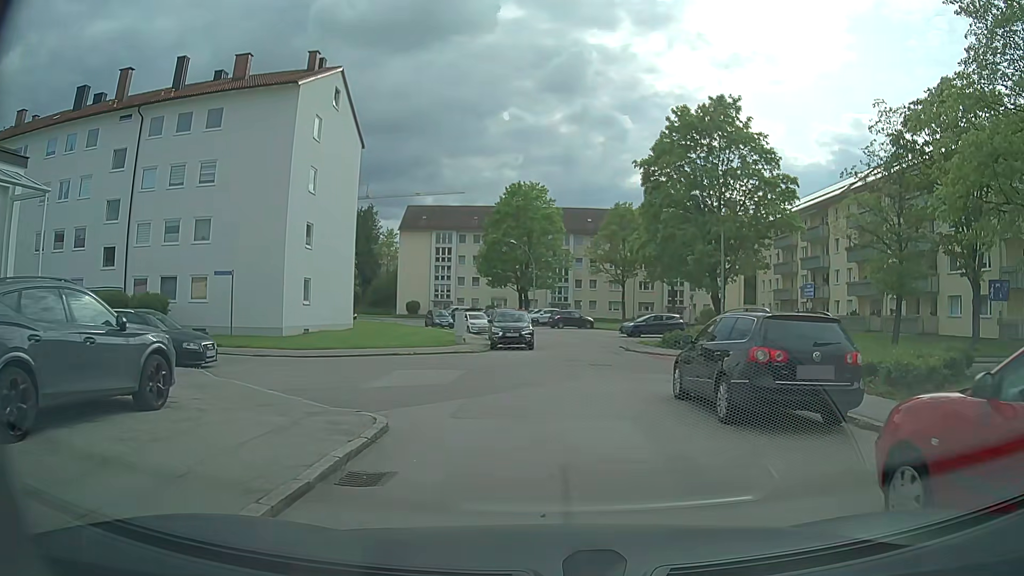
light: Day
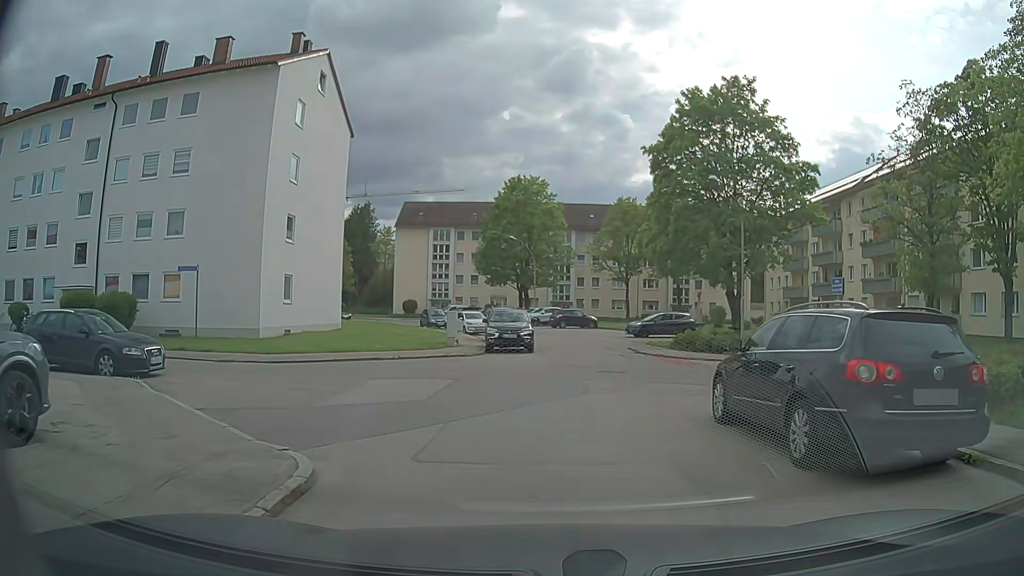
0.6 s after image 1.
(0.0, +2.7) m; -1°
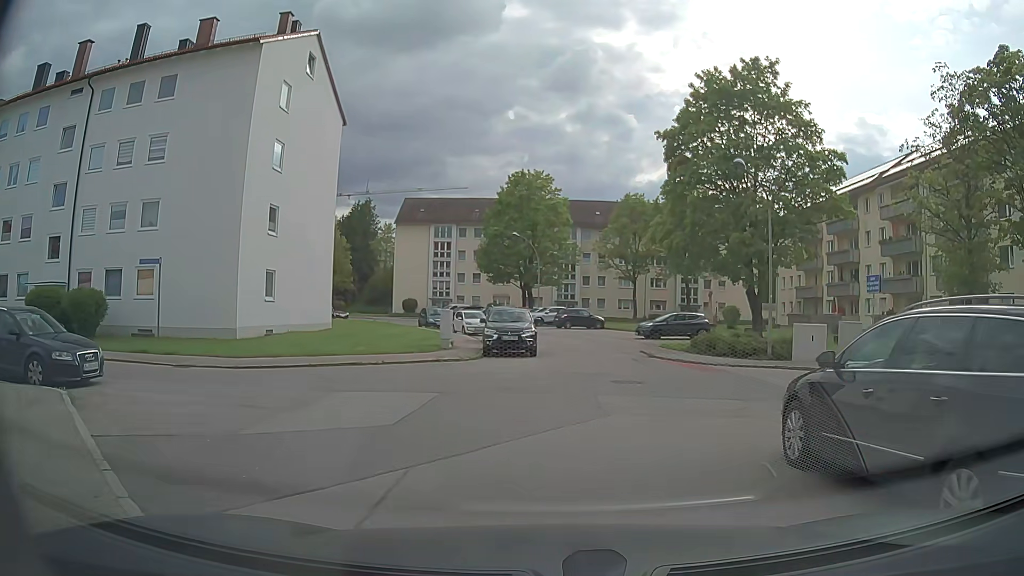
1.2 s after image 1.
(0.0, +2.6) m; -1°
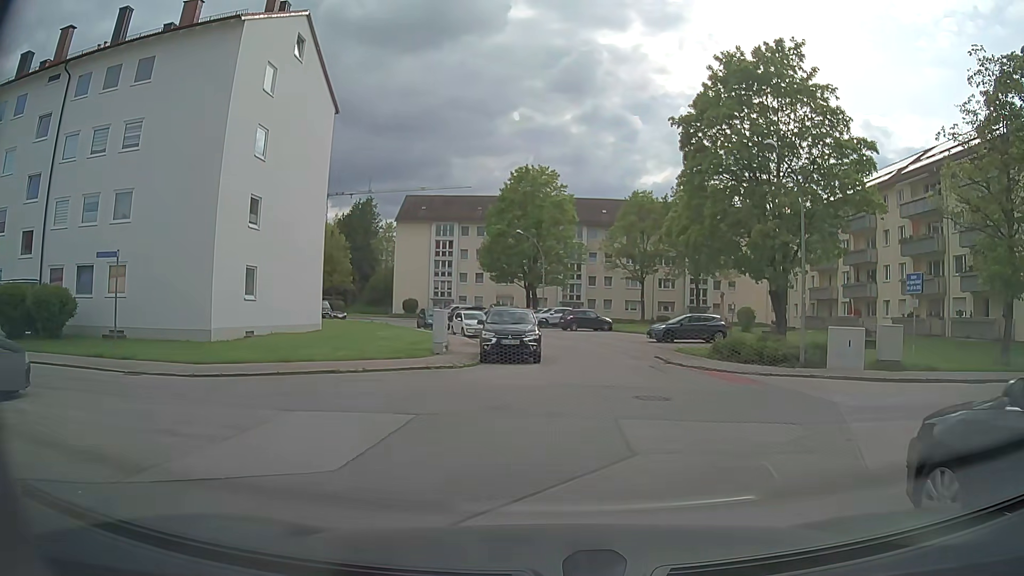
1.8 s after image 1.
(0.0, +2.5) m; 0°
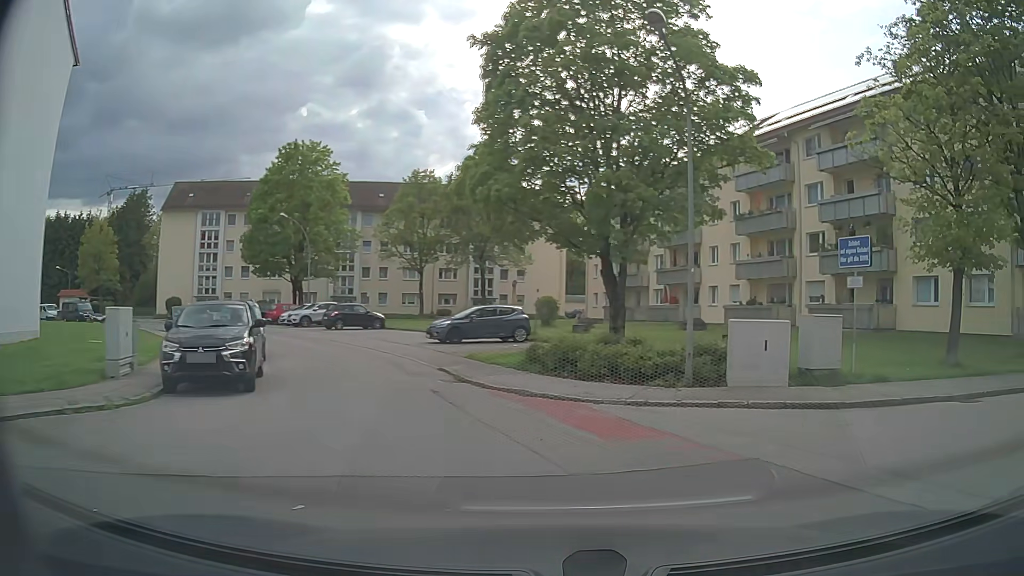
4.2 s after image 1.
(+0.6, +7.9) m; +18°
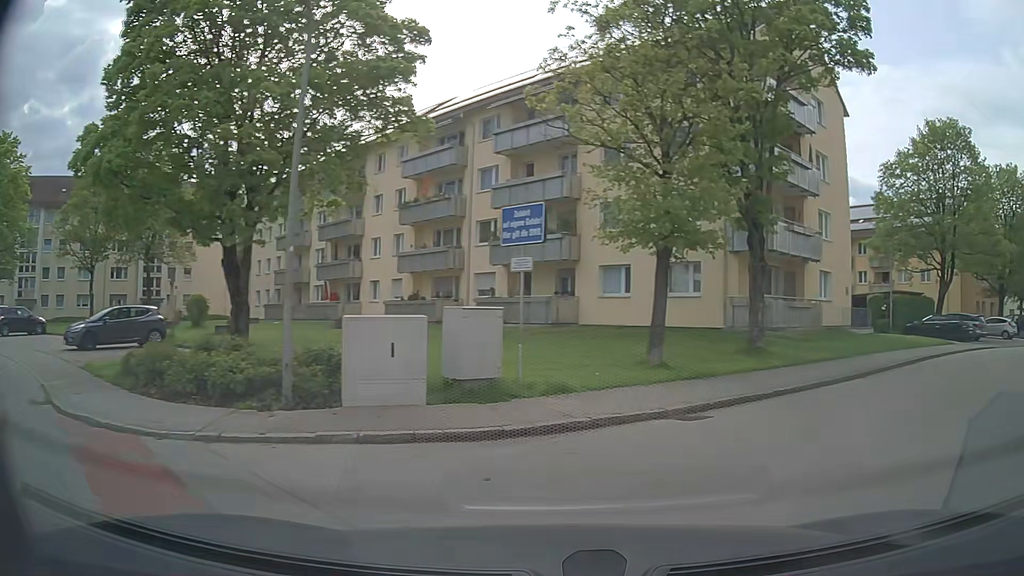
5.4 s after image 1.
(+0.8, +3.2) m; +27°
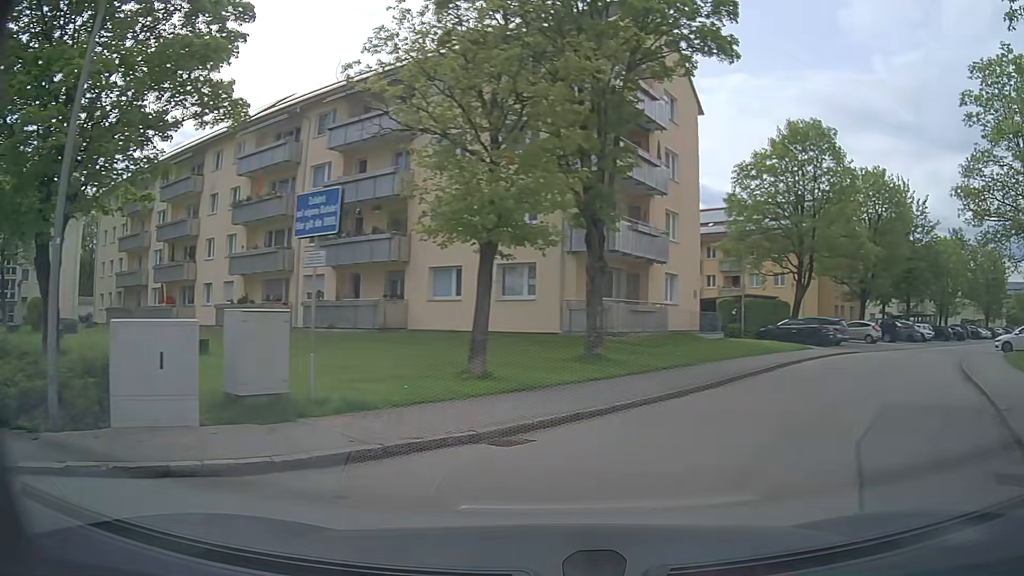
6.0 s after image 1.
(+0.2, +1.6) m; +14°
